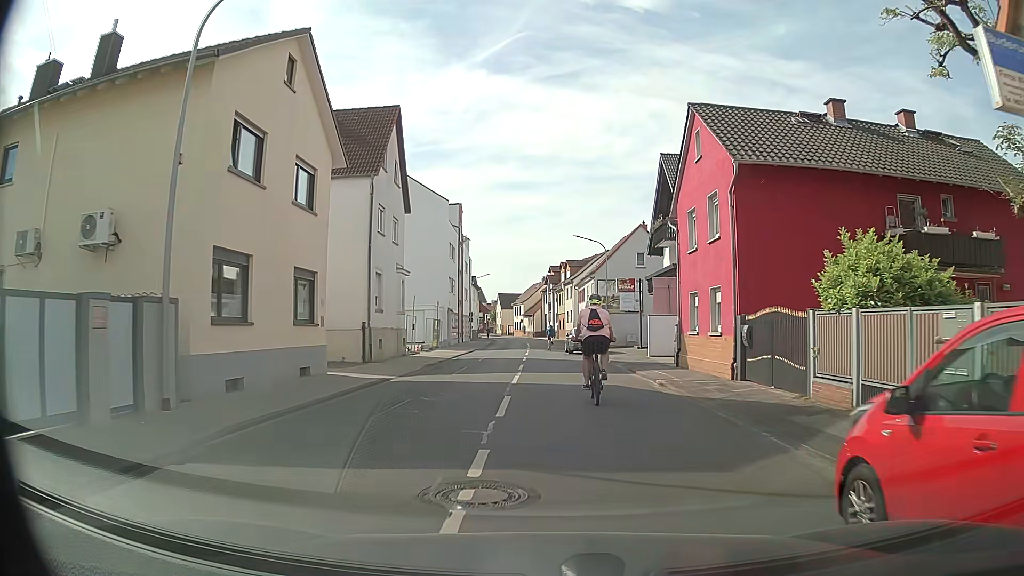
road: tertiary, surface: asphalt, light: Day
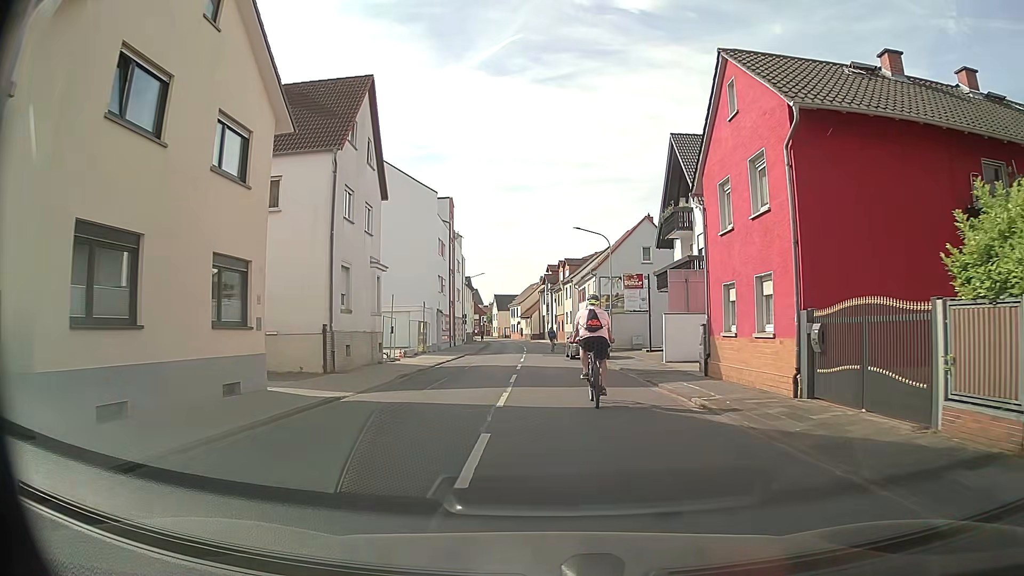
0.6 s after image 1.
(0.0, +4.5) m; -1°
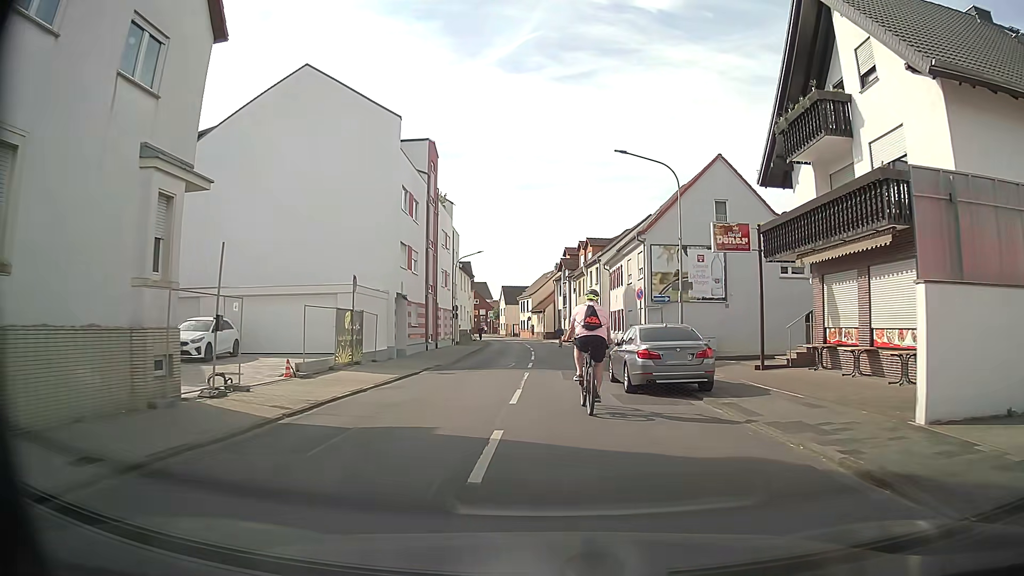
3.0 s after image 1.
(+0.1, +18.1) m; 0°
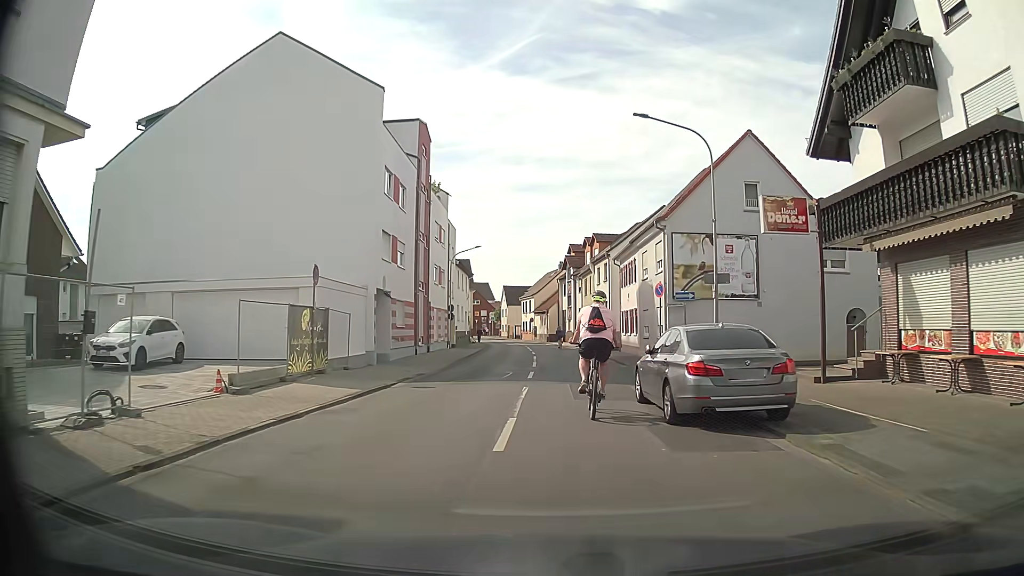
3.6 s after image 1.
(0.0, +4.5) m; 0°
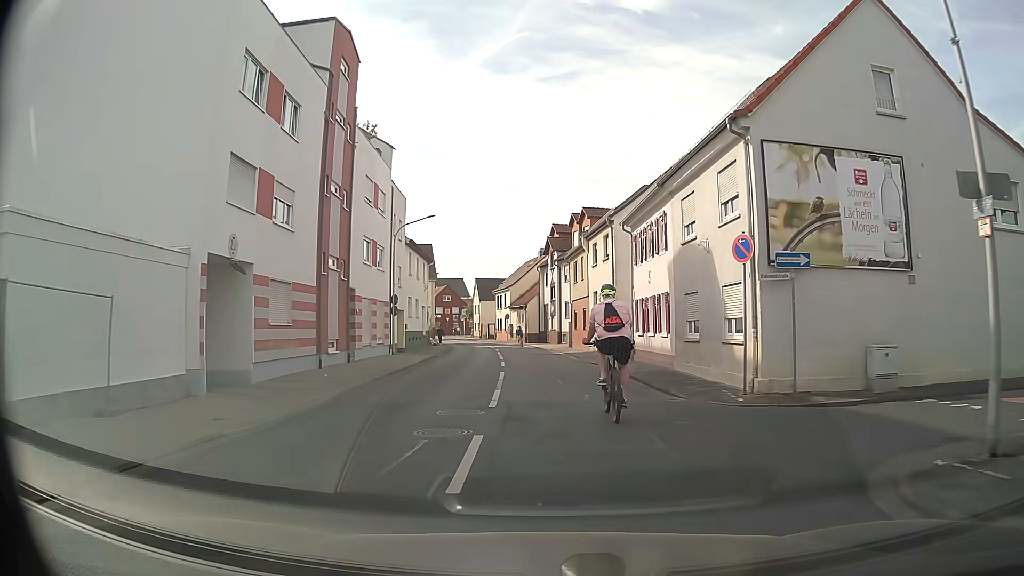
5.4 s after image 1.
(+0.1, +13.5) m; +1°
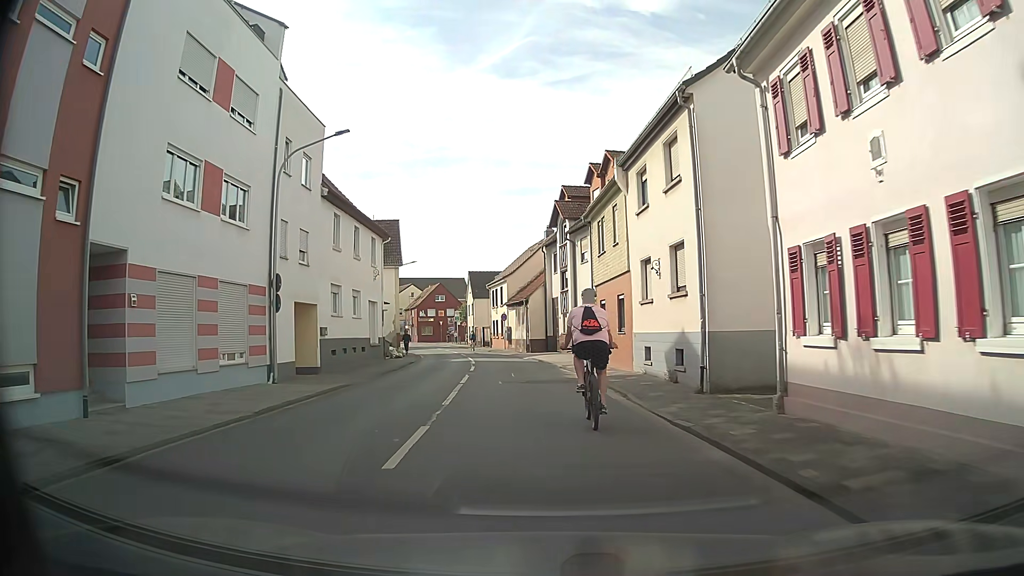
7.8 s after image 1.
(+0.2, +17.5) m; -1°
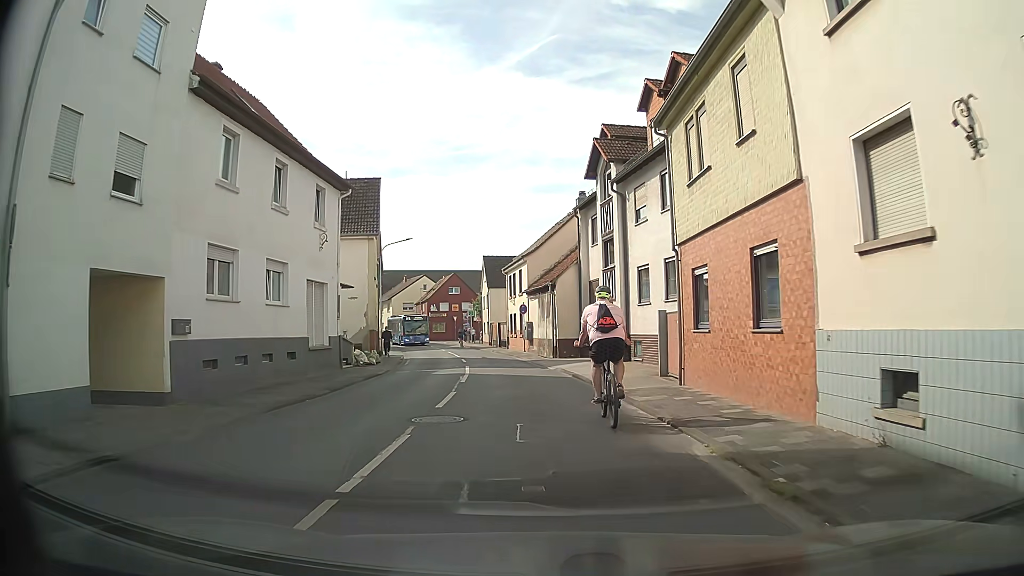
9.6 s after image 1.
(-0.2, +12.8) m; -3°
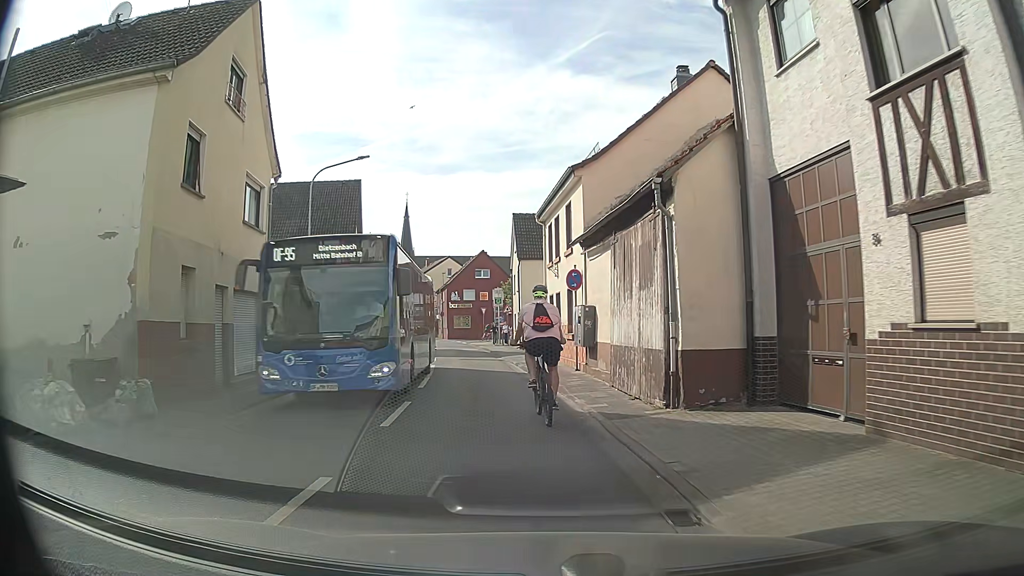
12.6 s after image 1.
(-0.2, +21.2) m; -3°
(0, +10) (-2, +20) (-3, +30) (-5, +40) (-7, +49) (-9, +59) (-13, +68) (-17, +78) (-21, +87) (-25, +96) m
